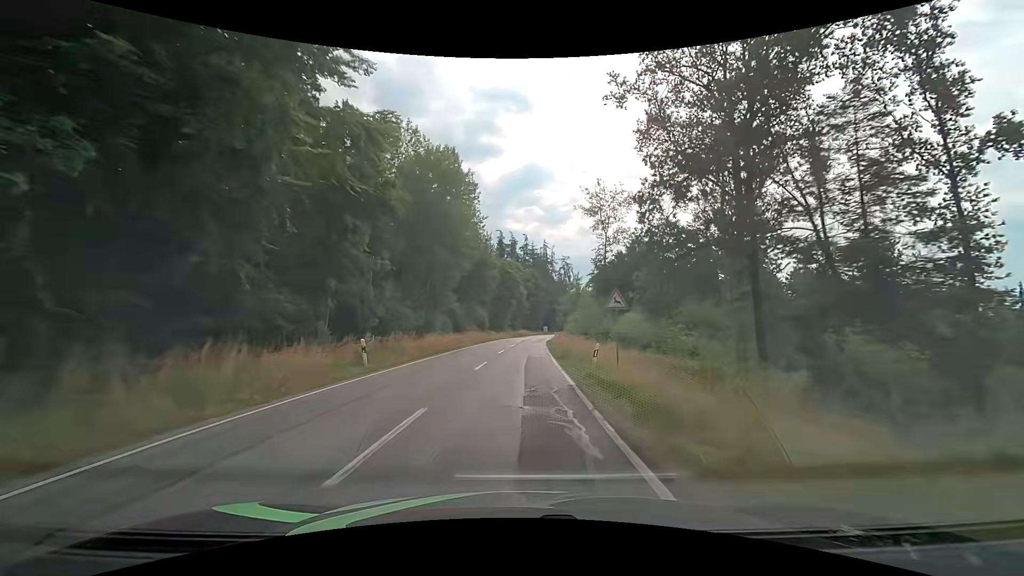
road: tertiary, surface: asphalt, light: Day
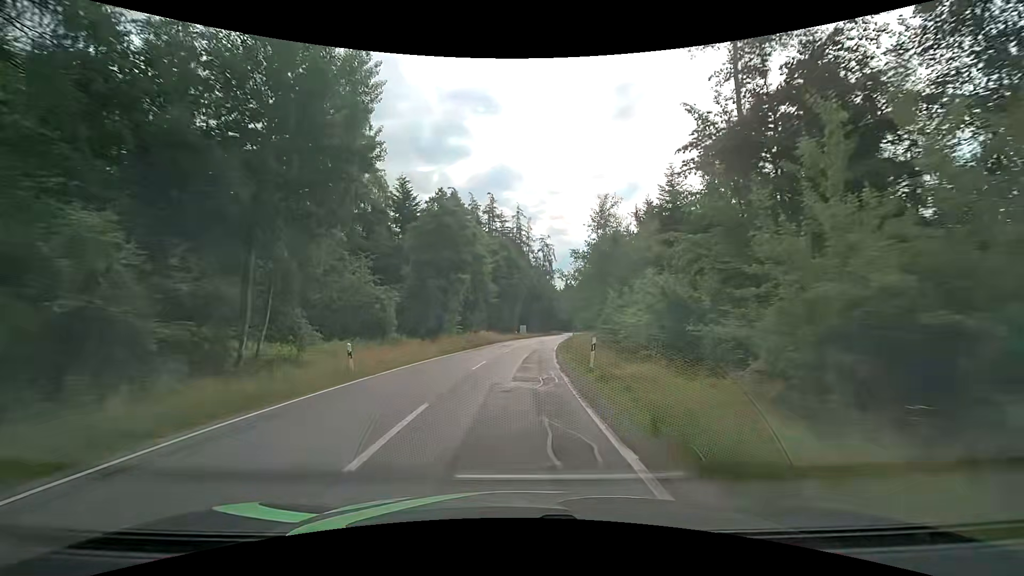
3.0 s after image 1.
(+1.2, +47.5) m; +3°
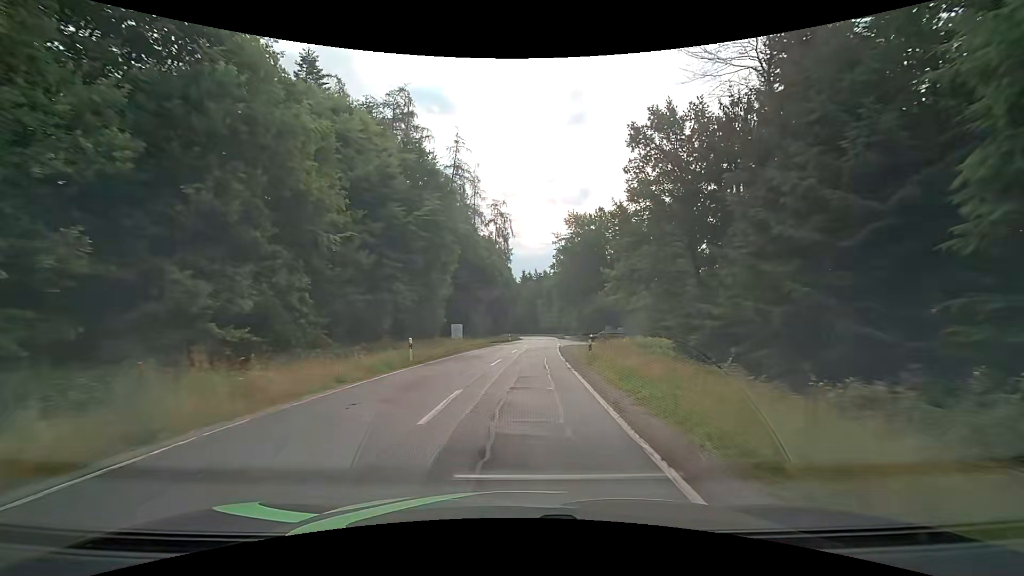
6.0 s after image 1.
(+2.0, +45.6) m; +6°
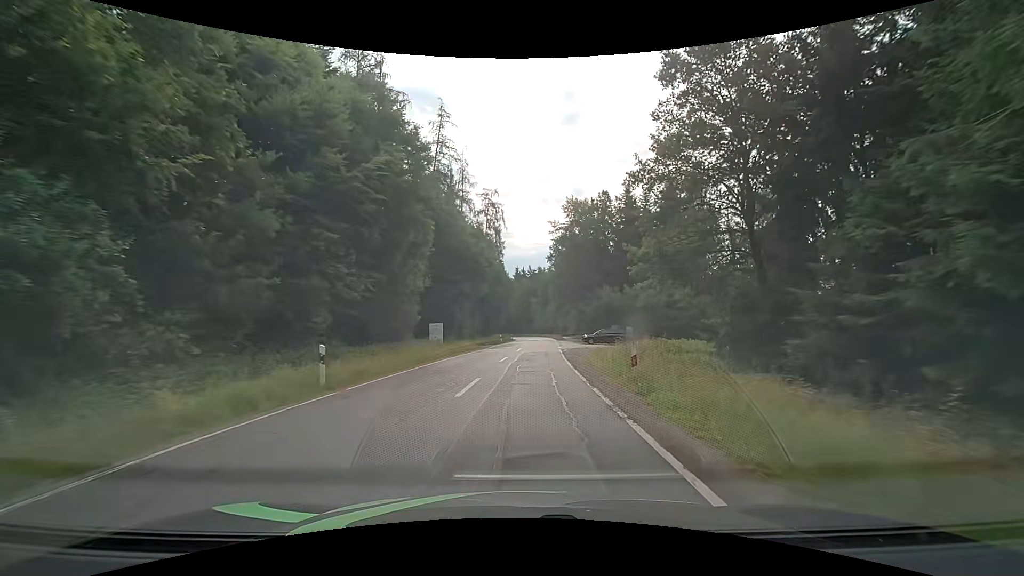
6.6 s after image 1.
(0.0, +9.1) m; +1°
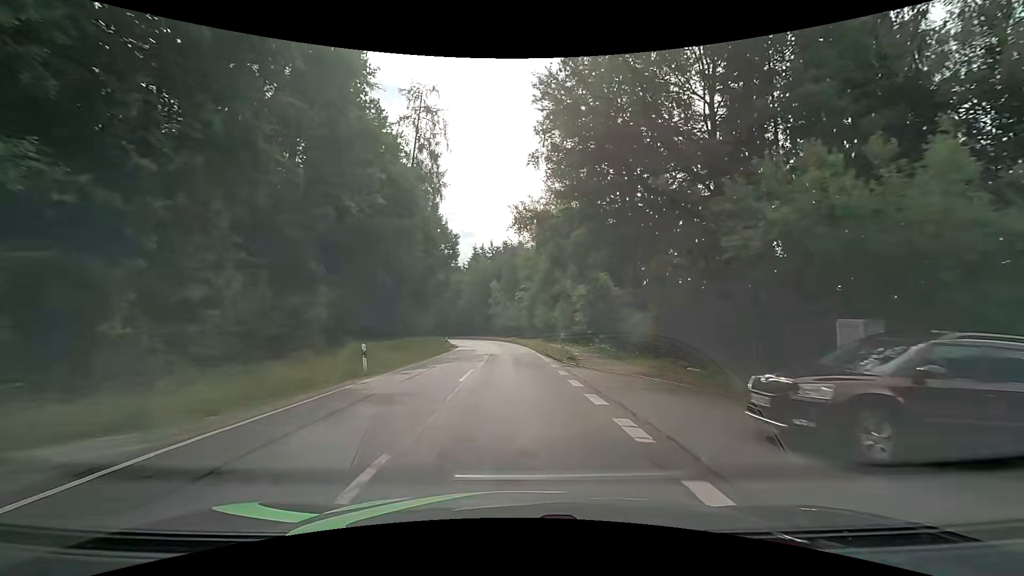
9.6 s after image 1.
(+1.6, +44.8) m; +4°
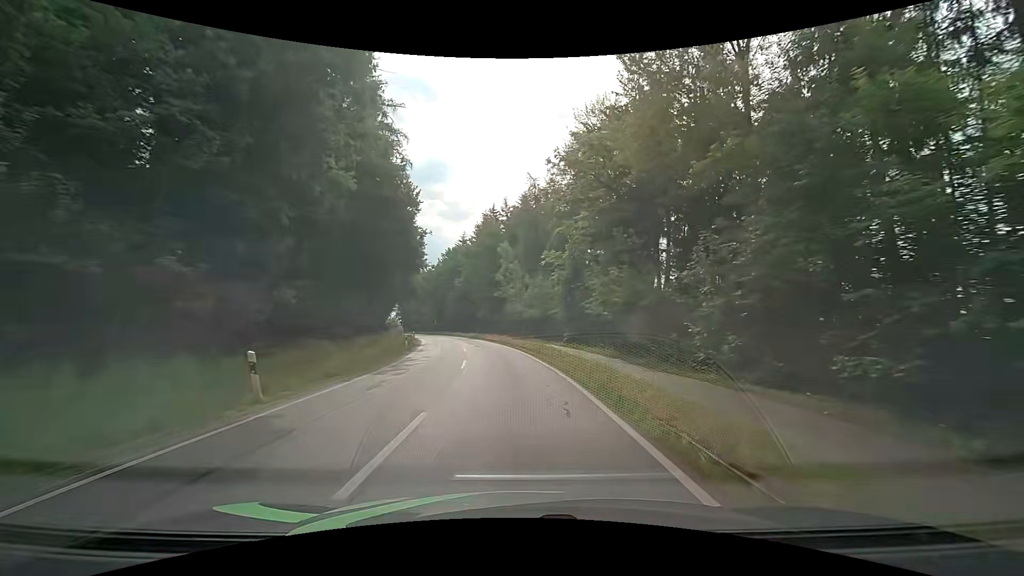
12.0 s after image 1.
(-0.5, +33.7) m; -2°
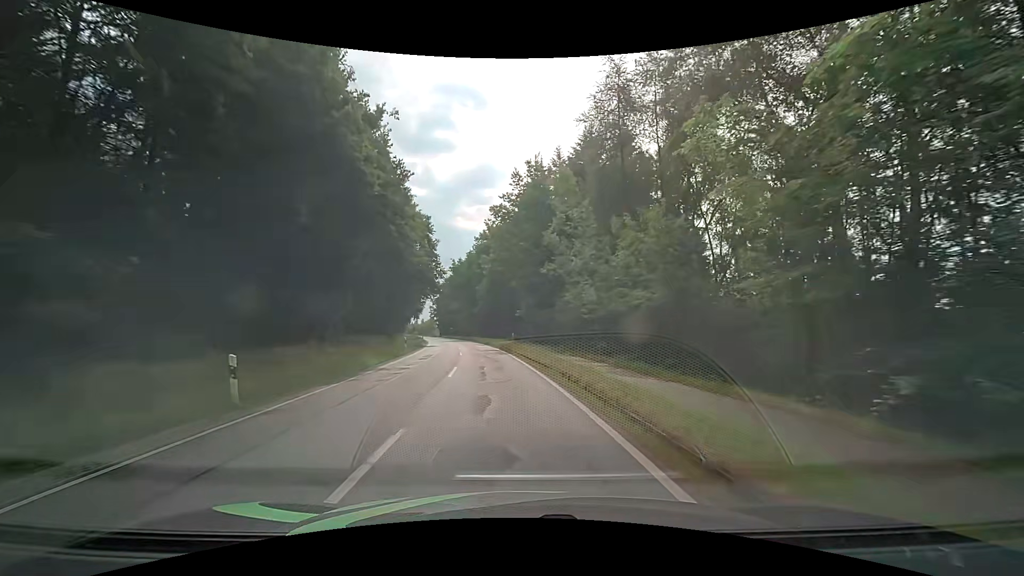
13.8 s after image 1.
(-0.9, +24.9) m; -5°
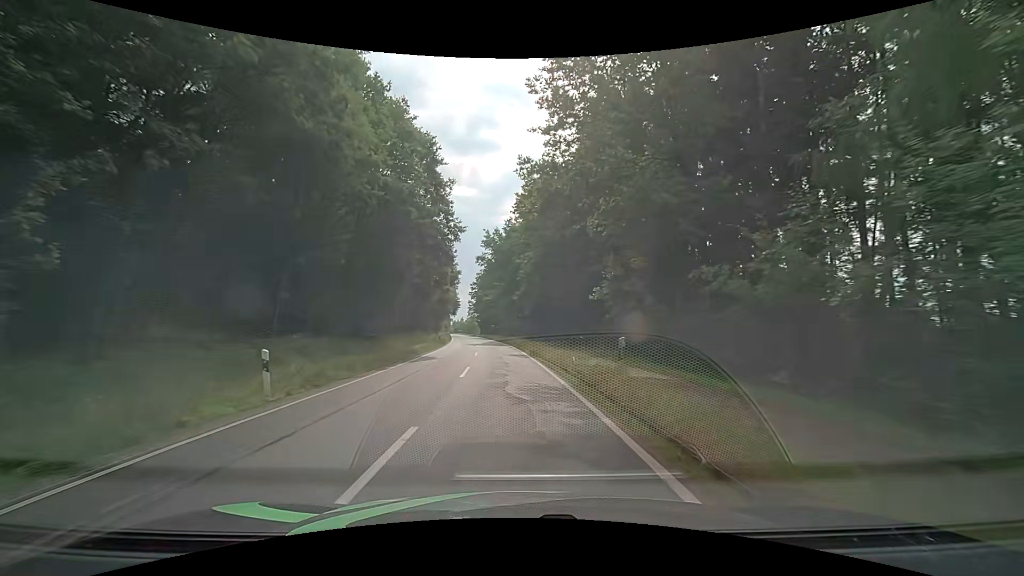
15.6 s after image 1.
(-1.4, +25.0) m; -5°
(0, +10) (-1, +20) (-1, +30) (-2, +40) (-3, +50) (-4, +60) (-5, +70) (-6, +80) (-8, +90) (-9, +100) m
